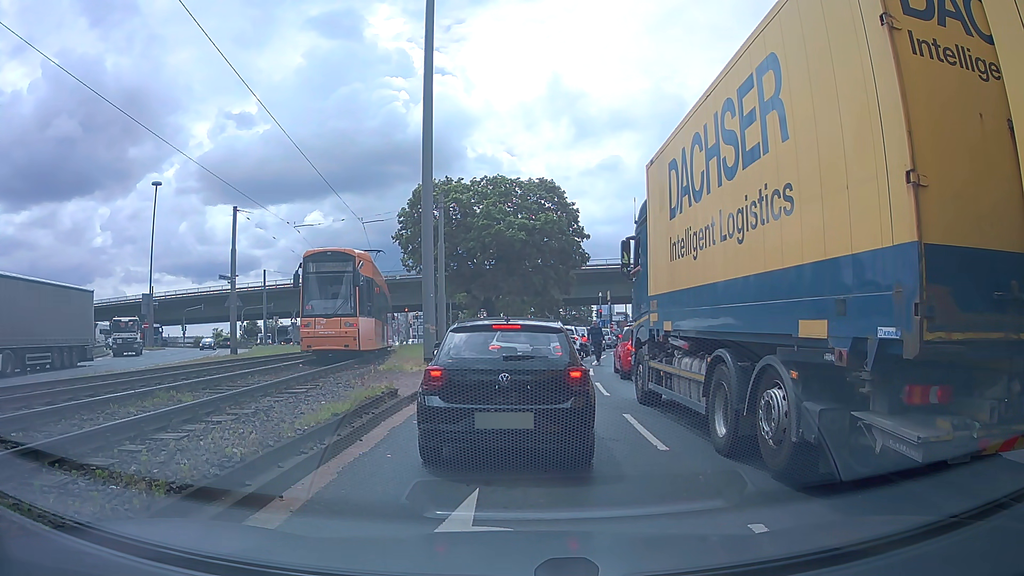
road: primary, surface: asphalt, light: Day
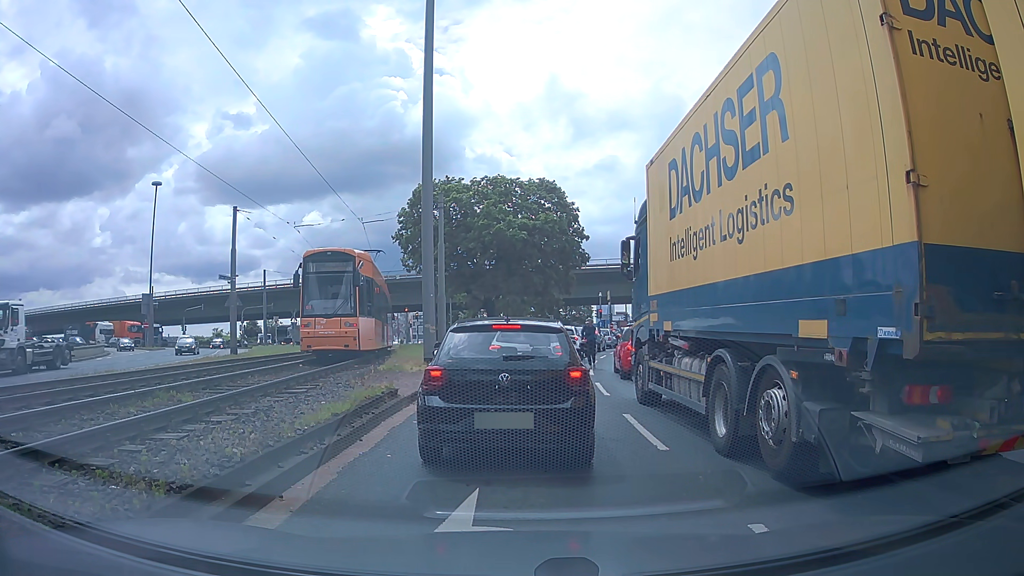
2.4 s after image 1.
(0.0, 0.0) m; 0°
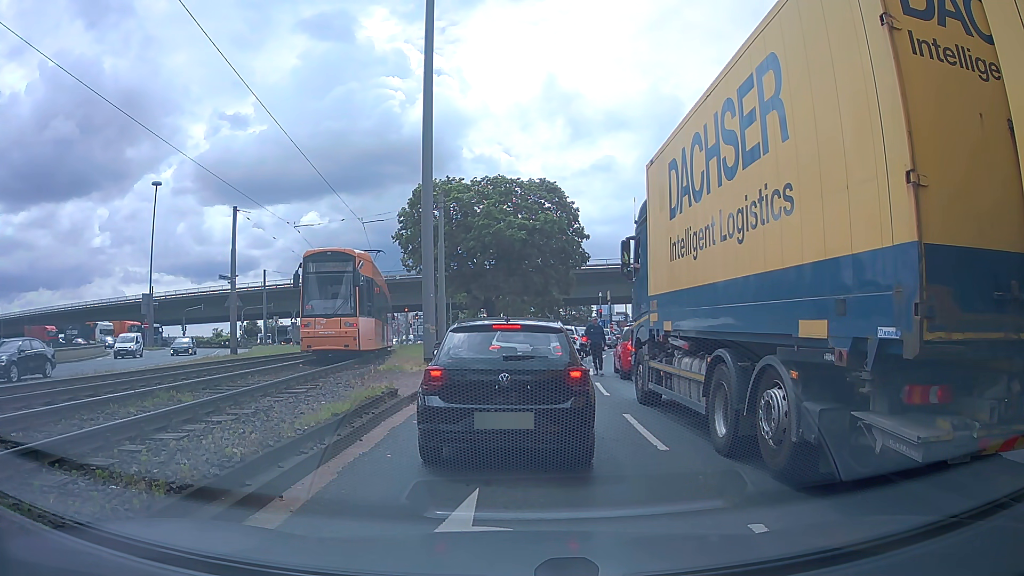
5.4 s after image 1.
(0.0, 0.0) m; 0°
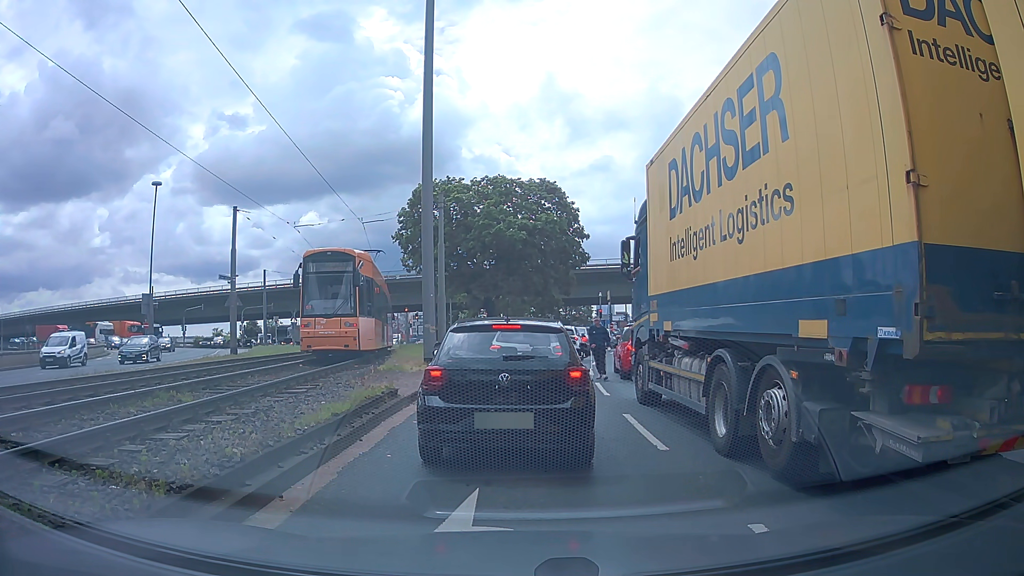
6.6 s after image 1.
(0.0, 0.0) m; 0°
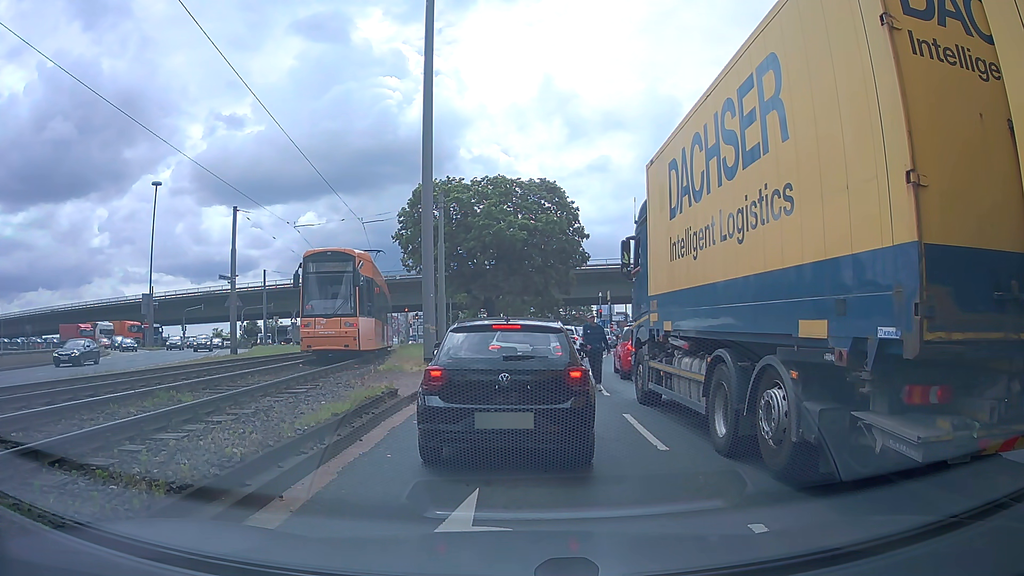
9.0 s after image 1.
(0.0, 0.0) m; 0°
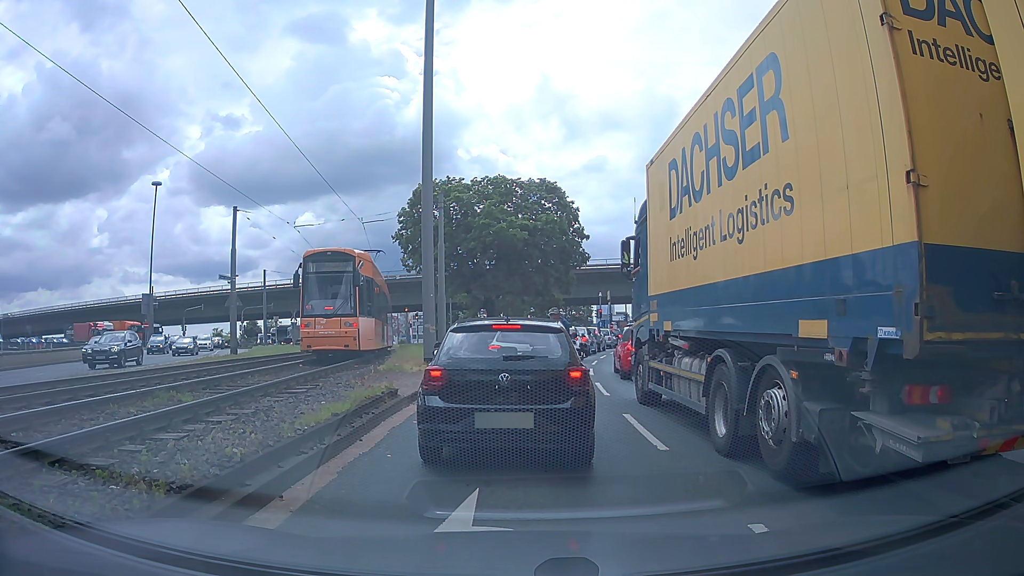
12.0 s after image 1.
(0.0, 0.0) m; 0°
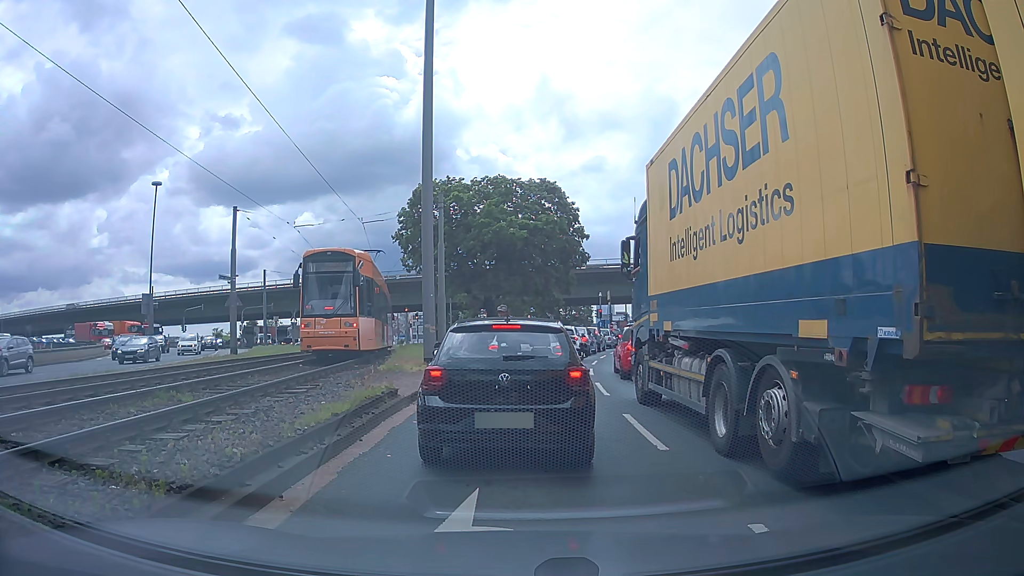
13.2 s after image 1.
(0.0, 0.0) m; 0°
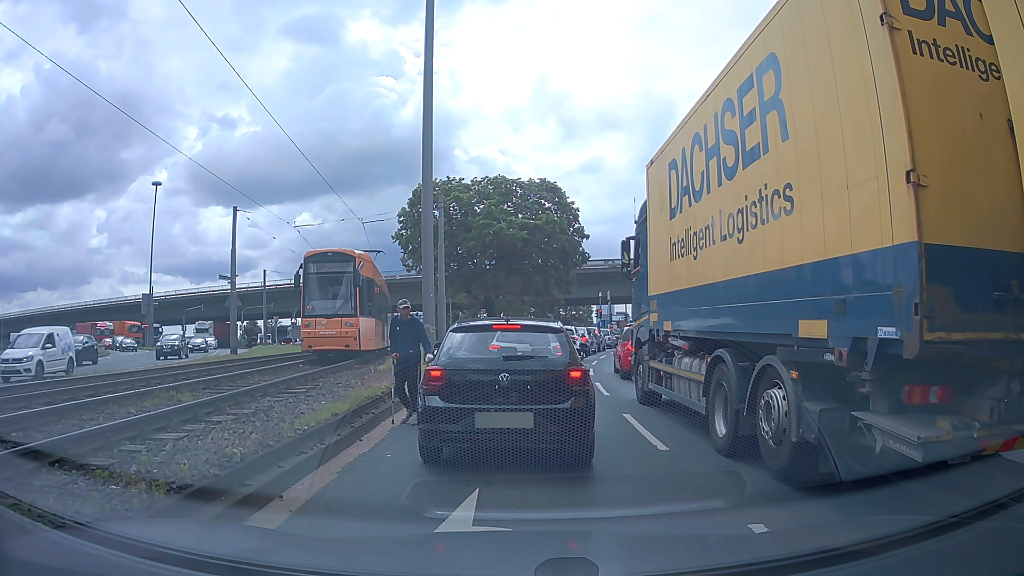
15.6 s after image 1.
(0.0, 0.0) m; 0°
